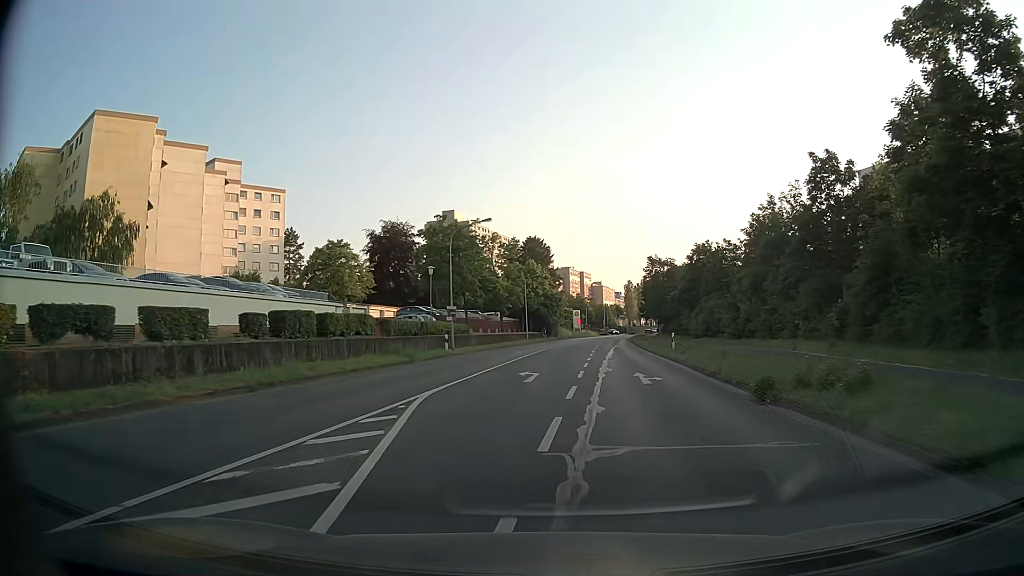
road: secondary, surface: asphalt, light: Day
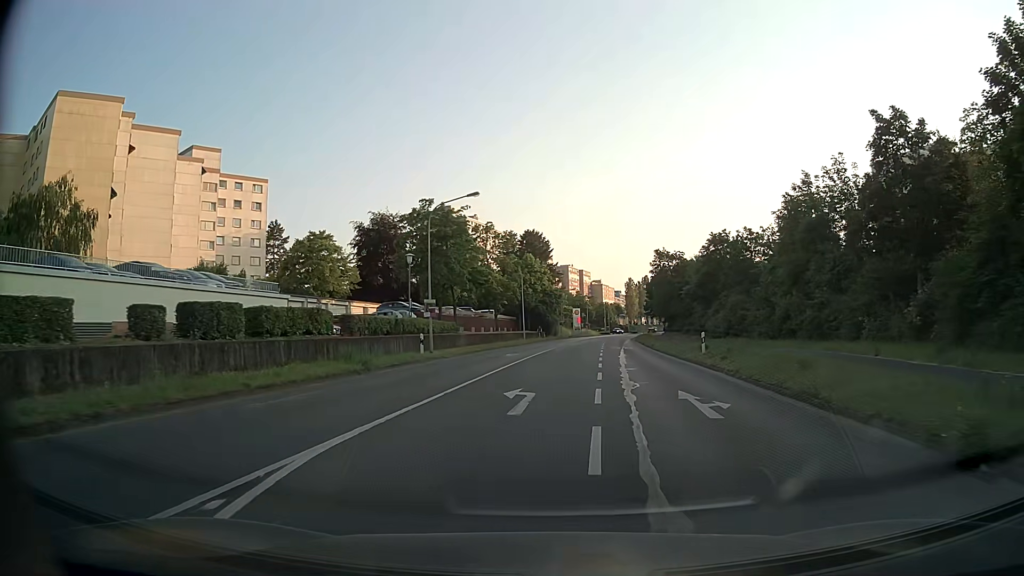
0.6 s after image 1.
(0.0, +7.2) m; 0°
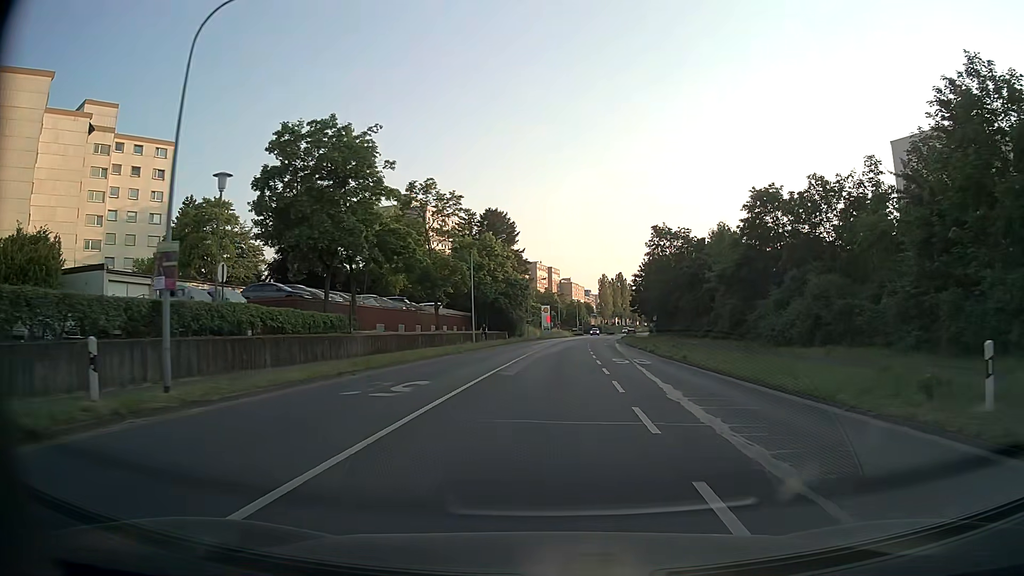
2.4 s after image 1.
(+0.5, +21.5) m; +2°
(0, +10) (0, +20) (+1, +30) (+1, +40) (+2, +50) (+2, +60) (+3, +70) (+4, +80) (+5, +90) (+6, +100) m
